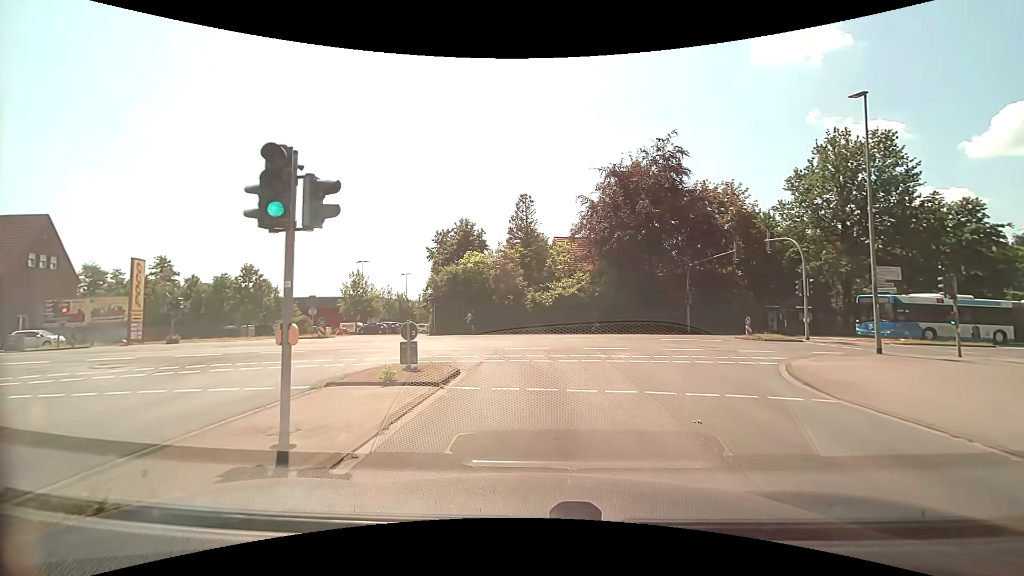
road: tertiary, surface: asphalt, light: Day
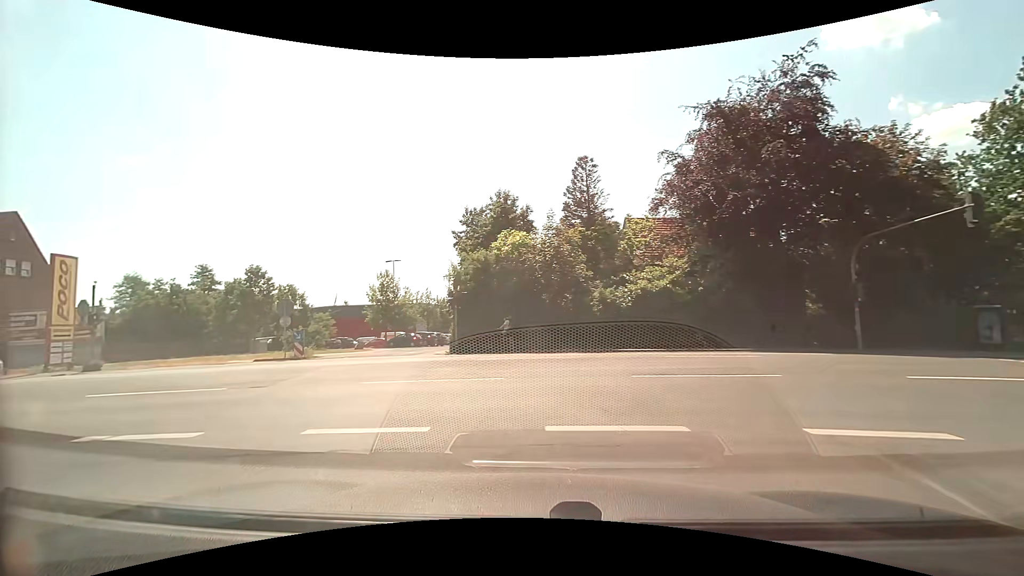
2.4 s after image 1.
(-0.4, +13.2) m; -8°
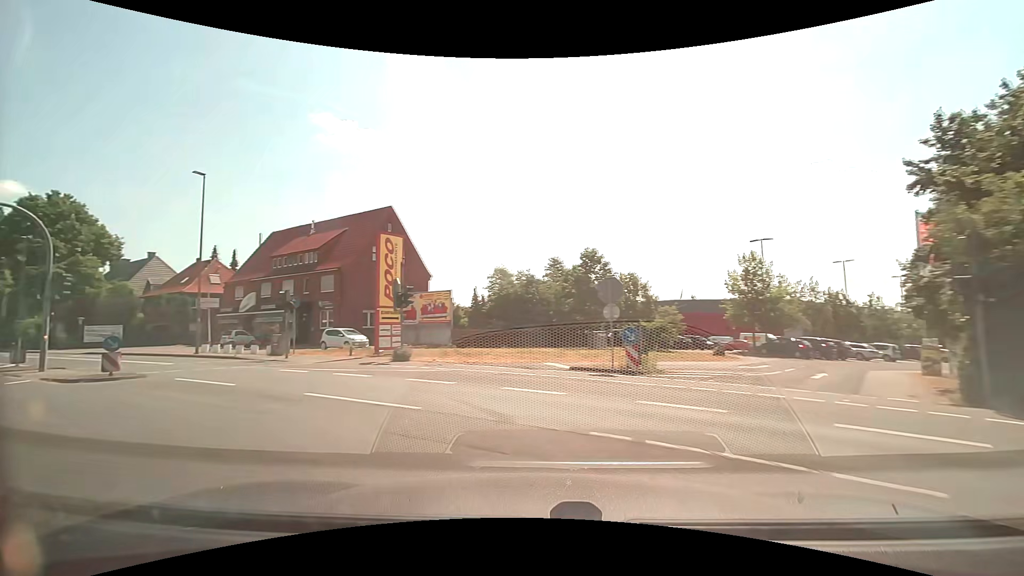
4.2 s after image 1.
(-3.6, +11.3) m; -38°
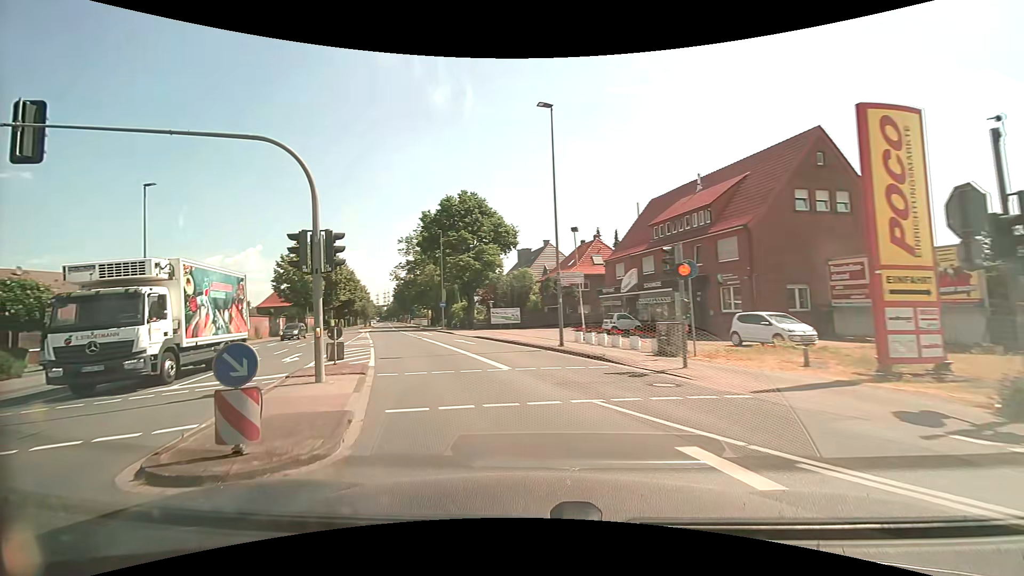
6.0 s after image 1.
(-4.8, +11.7) m; -42°
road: secondary
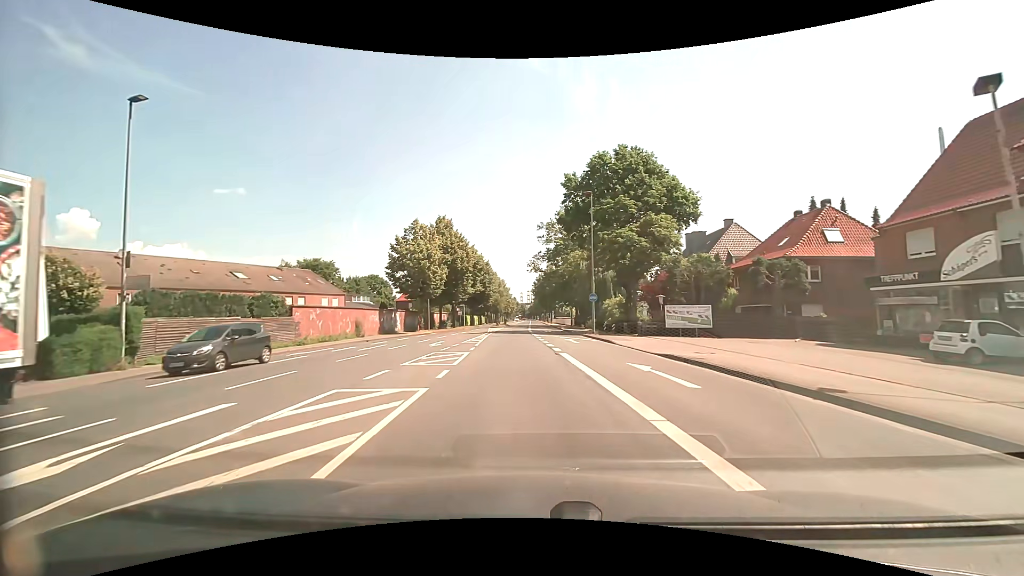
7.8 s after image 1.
(-3.2, +16.2) m; -17°
(0, +10) (0, +20) (-1, +30) (-1, +40) (-2, +50) (-2, +60) (-2, +70) (-2, +80) (-2, +90) (-2, +100) m
